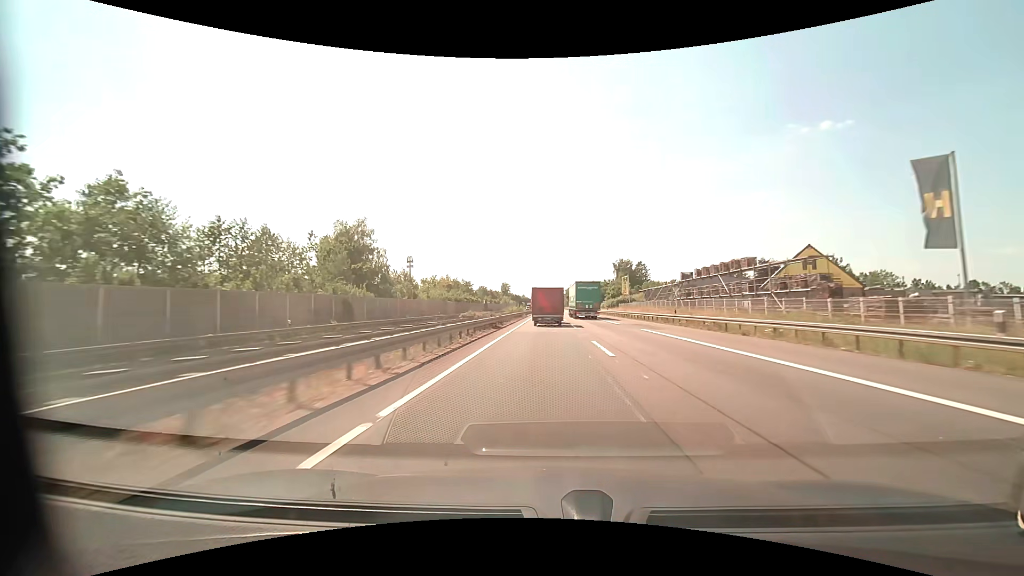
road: motorway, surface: asphalt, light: Day
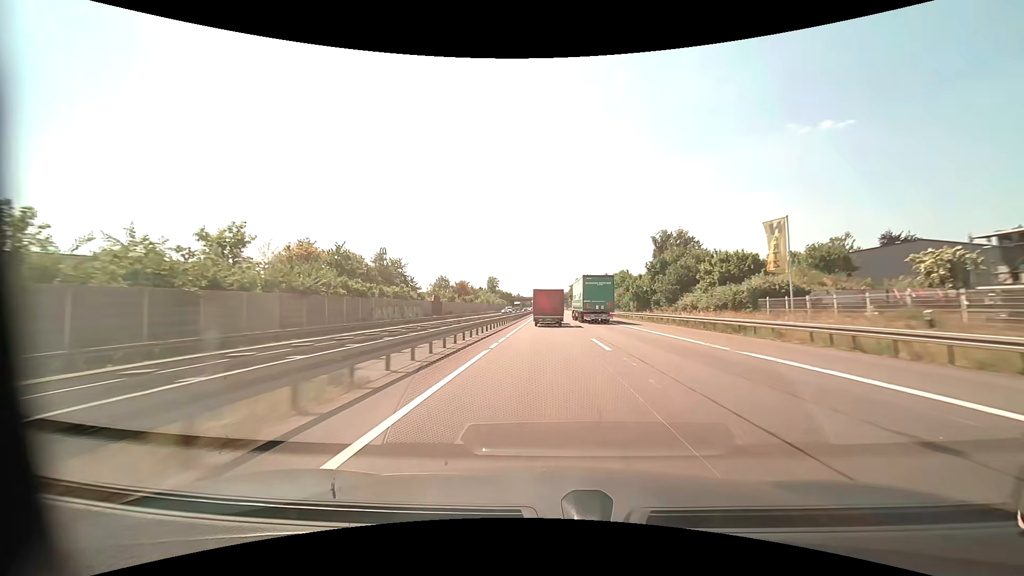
(0.0, +70.0) m; 0°
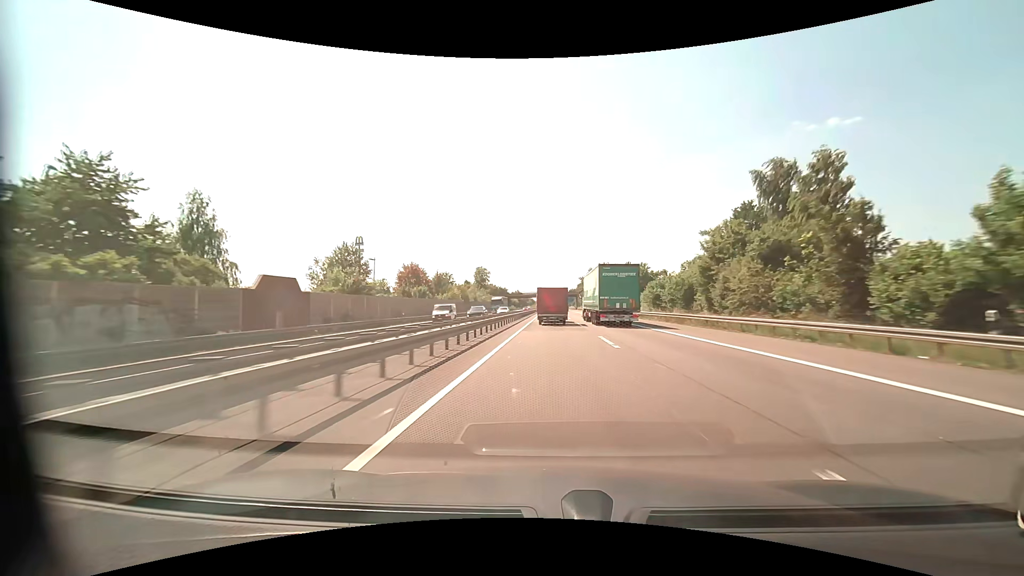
(-0.1, +53.3) m; 0°
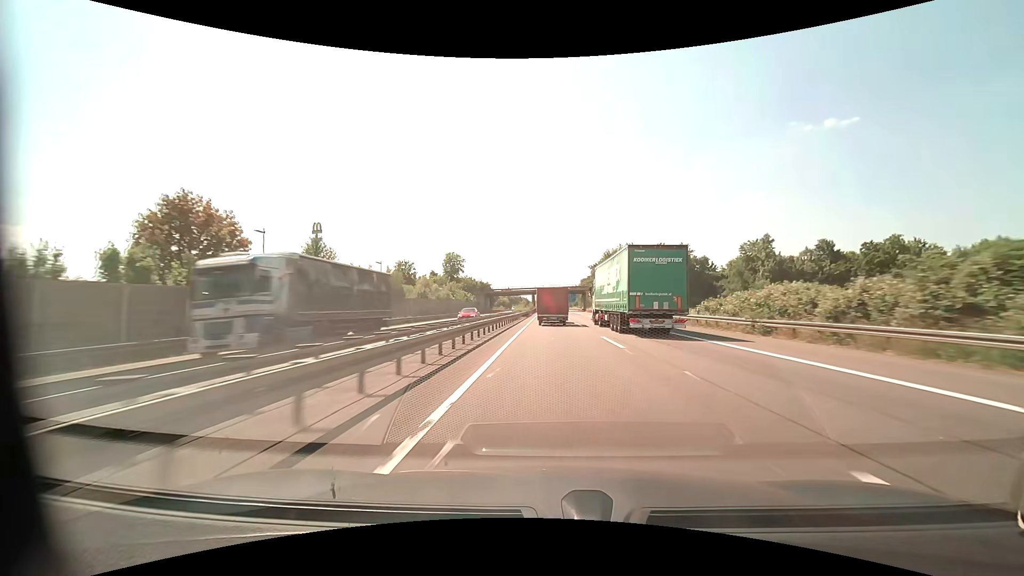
(+0.1, +53.9) m; 0°
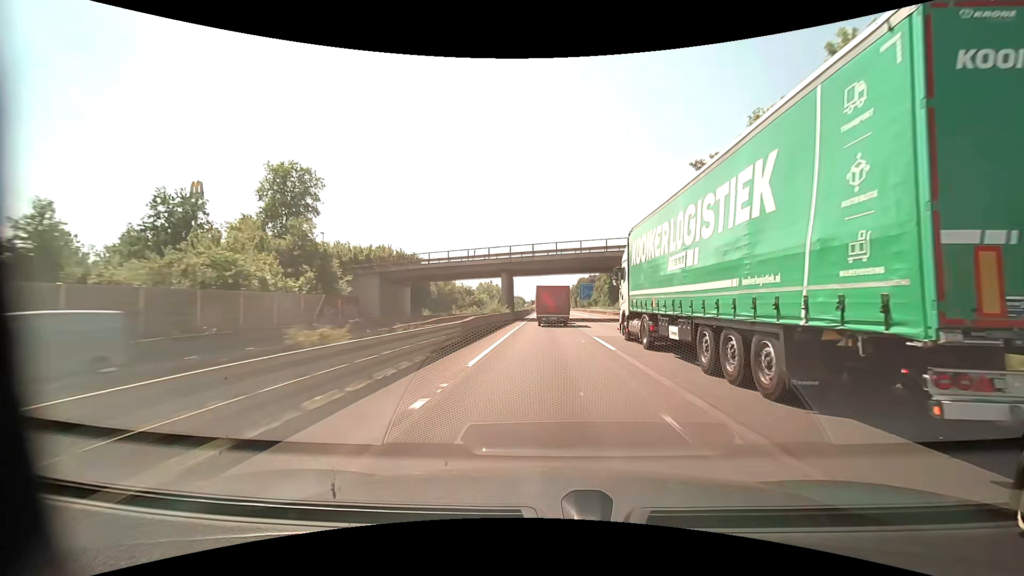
(+0.6, +90.9) m; 0°
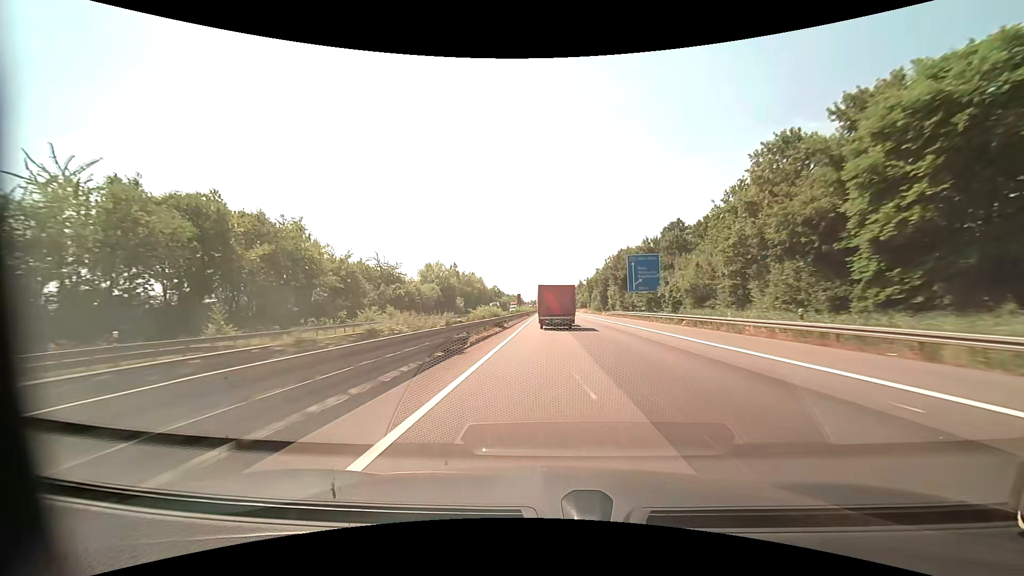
(-0.7, +91.4) m; 0°
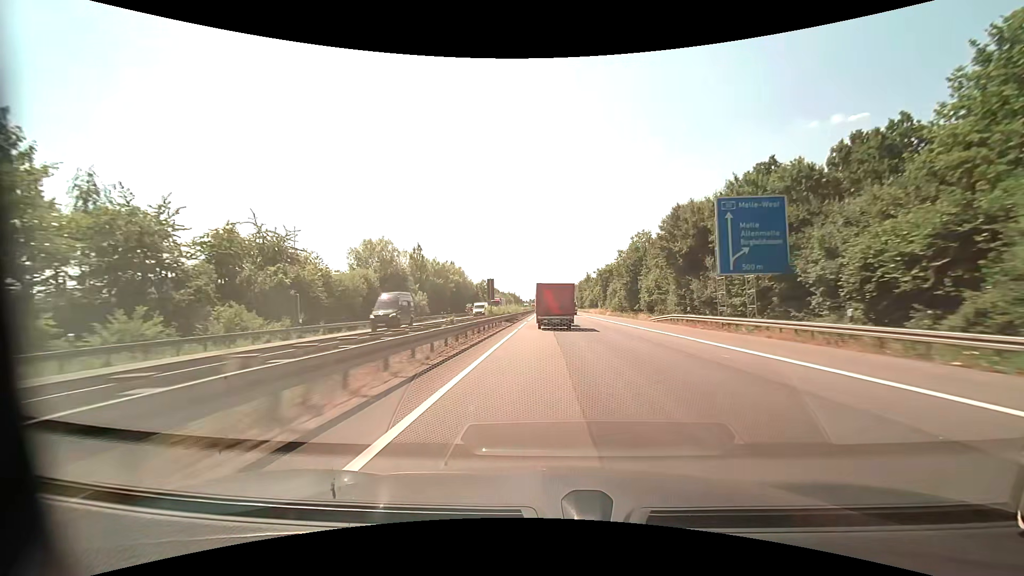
(0.0, +36.4) m; 0°
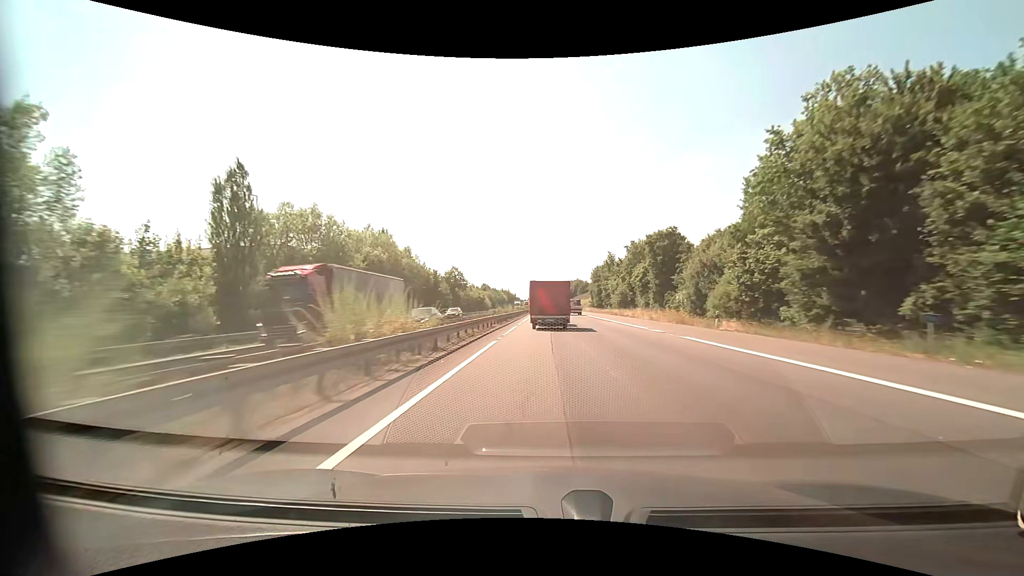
(+0.3, +54.5) m; 0°
(0, +10) (0, +20) (0, +30) (0, +40) (0, +50) (0, +60) (0, +70) (0, +80) (0, +90) (0, +100) m
